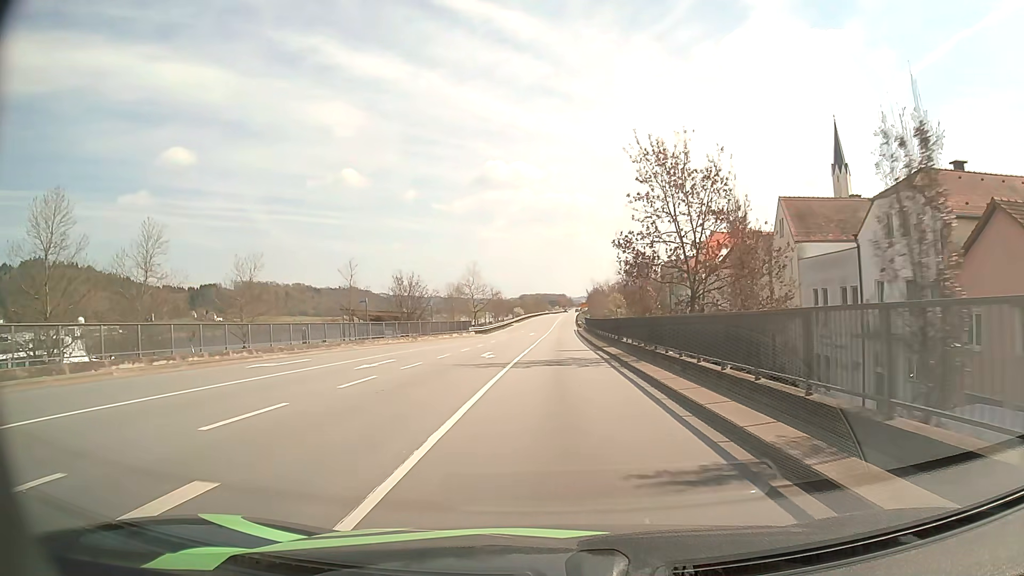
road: primary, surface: asphalt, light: Day
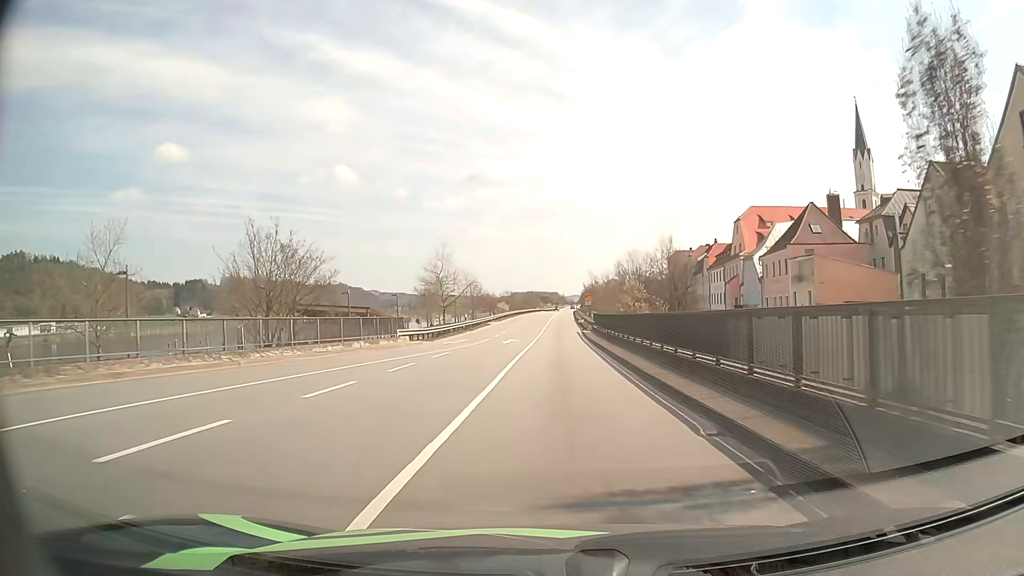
(+0.2, +26.3) m; +1°
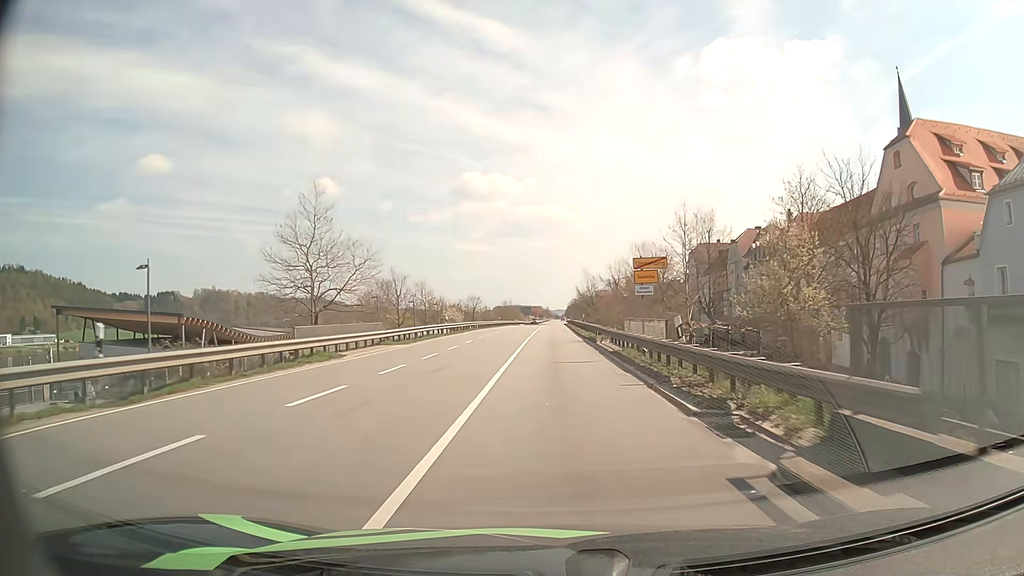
(+0.5, +45.7) m; +2°
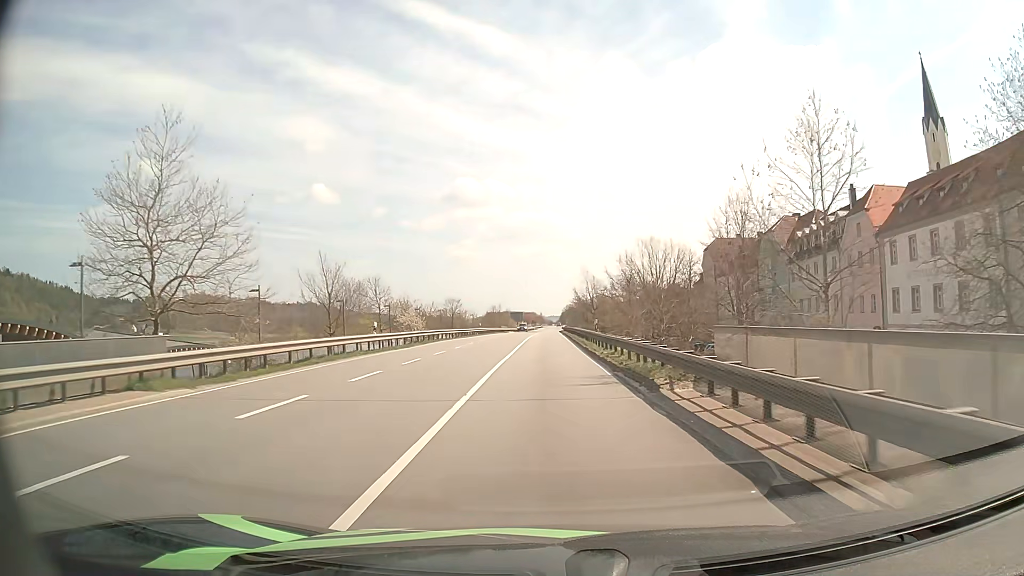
(+0.1, +19.2) m; +1°
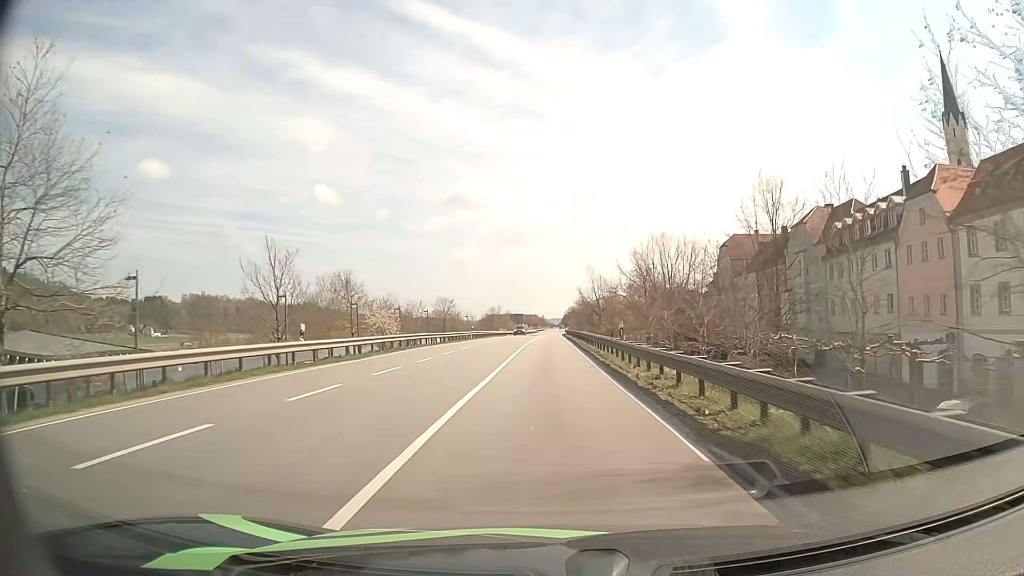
(-0.1, +9.7) m; 0°
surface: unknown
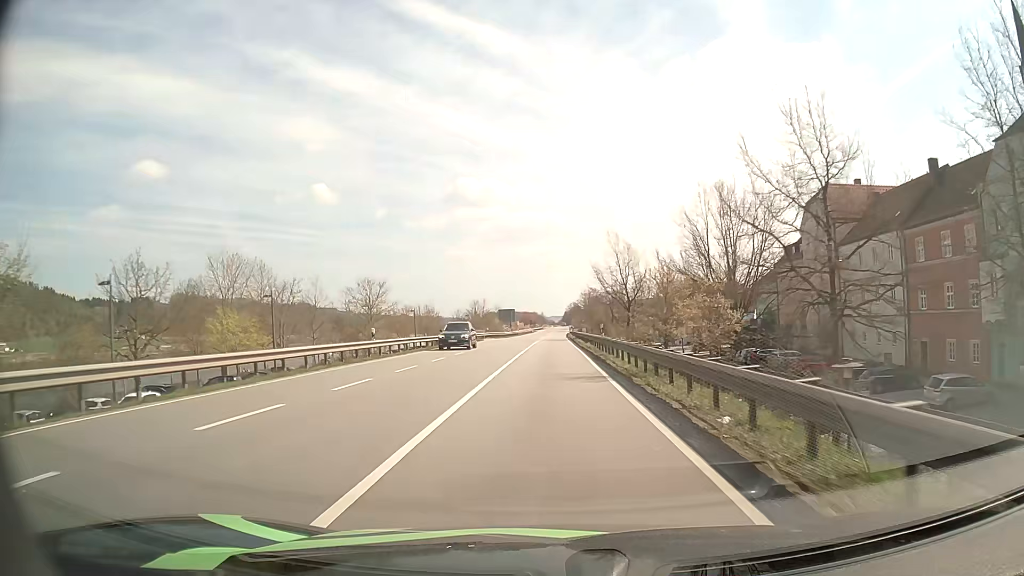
(+0.1, +39.1) m; 0°
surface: asphalt
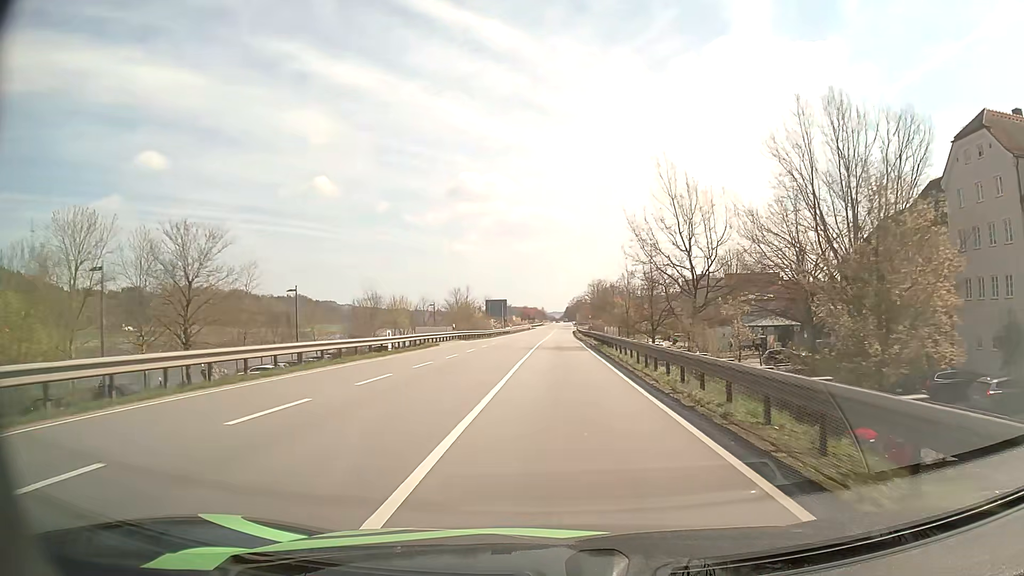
(-0.2, +29.6) m; 0°
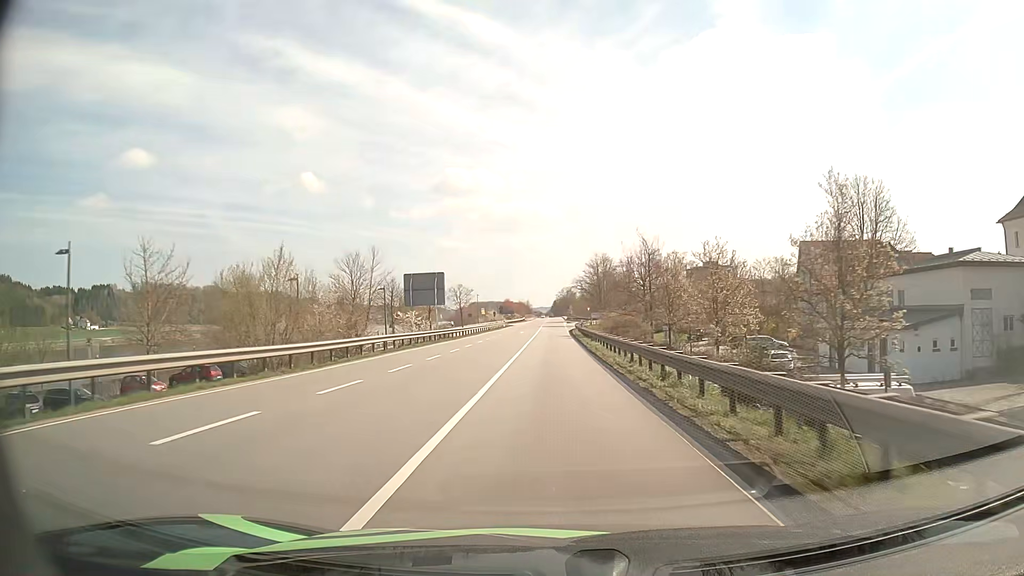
(+0.9, +49.6) m; +1°
(0, +10) (0, +20) (0, +30) (0, +40) (0, +50) (+1, +60) (+1, +70) (+1, +80) (+1, +90) (+1, +100) m
